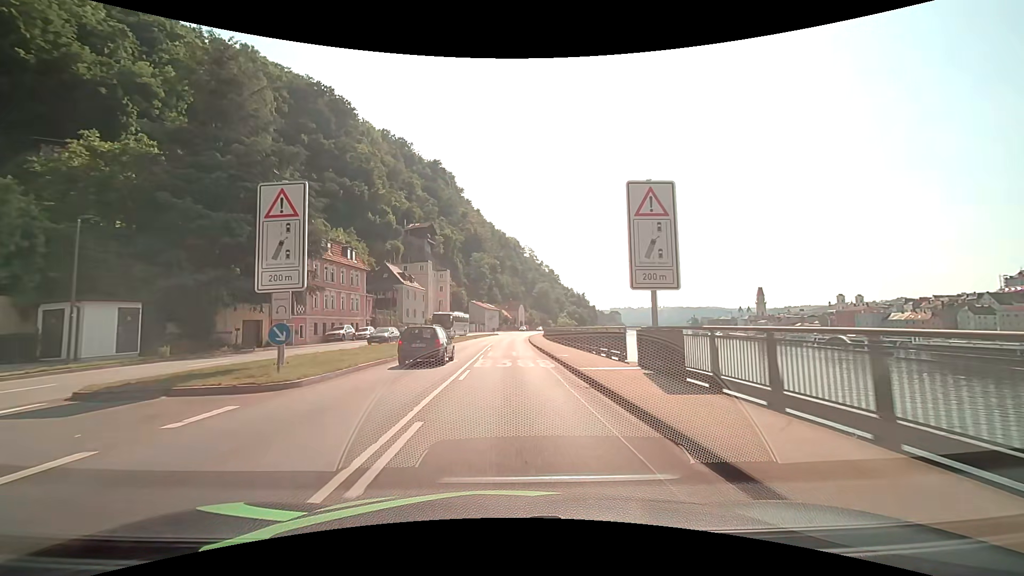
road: primary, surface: asphalt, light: Day
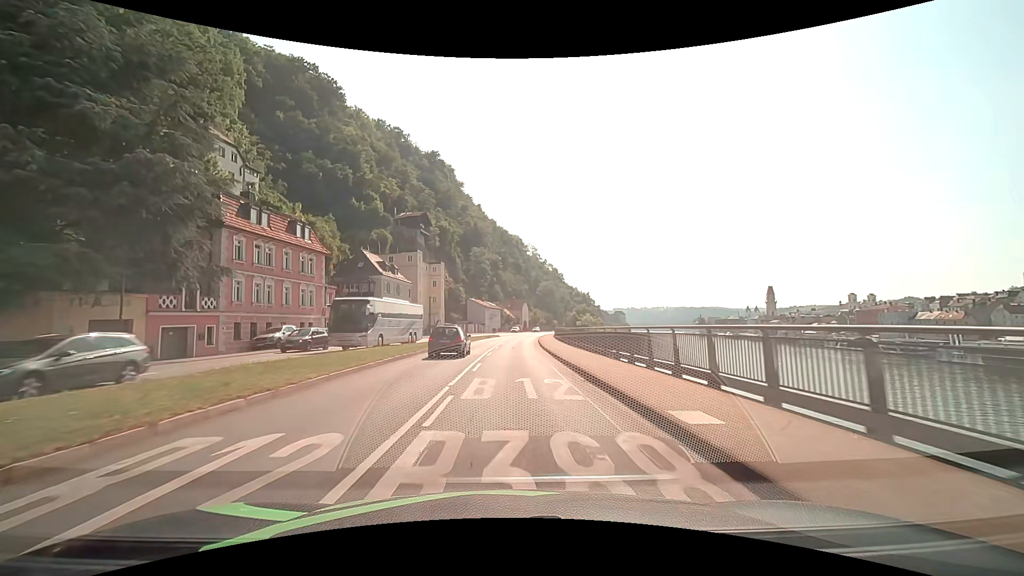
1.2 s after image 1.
(0.0, +15.2) m; 0°
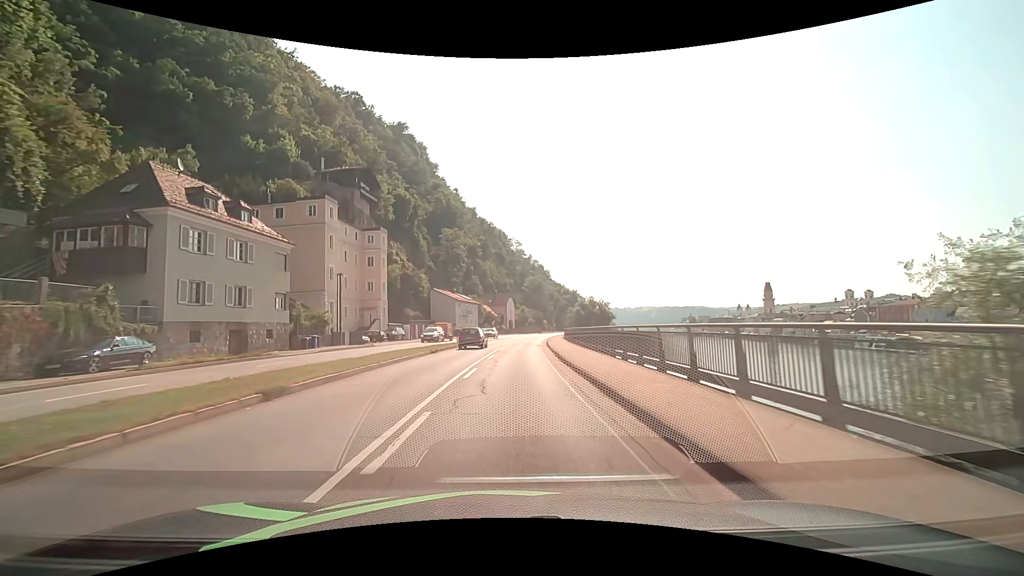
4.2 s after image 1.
(+0.4, +38.1) m; +2°
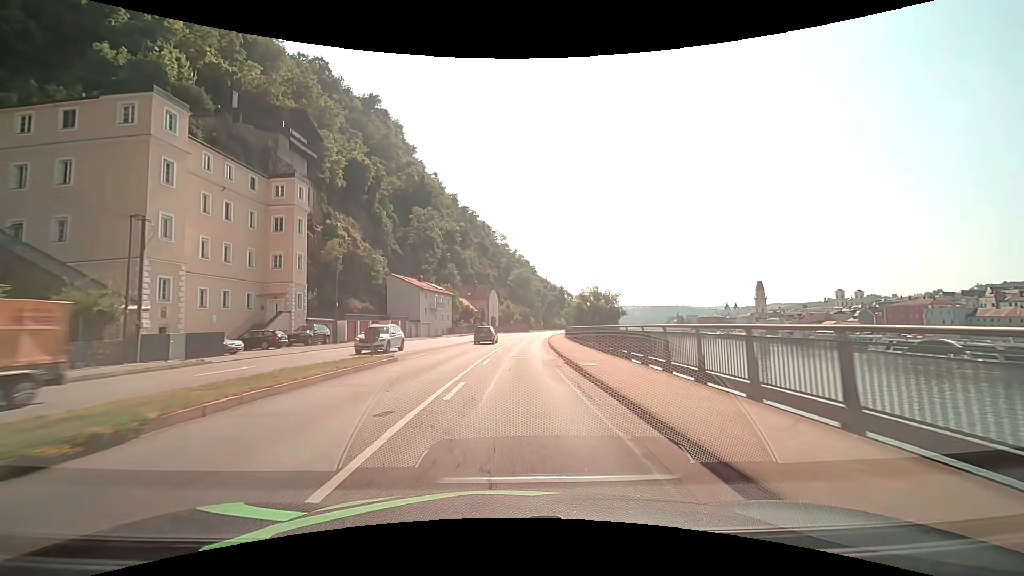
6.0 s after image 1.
(+0.3, +22.8) m; +2°
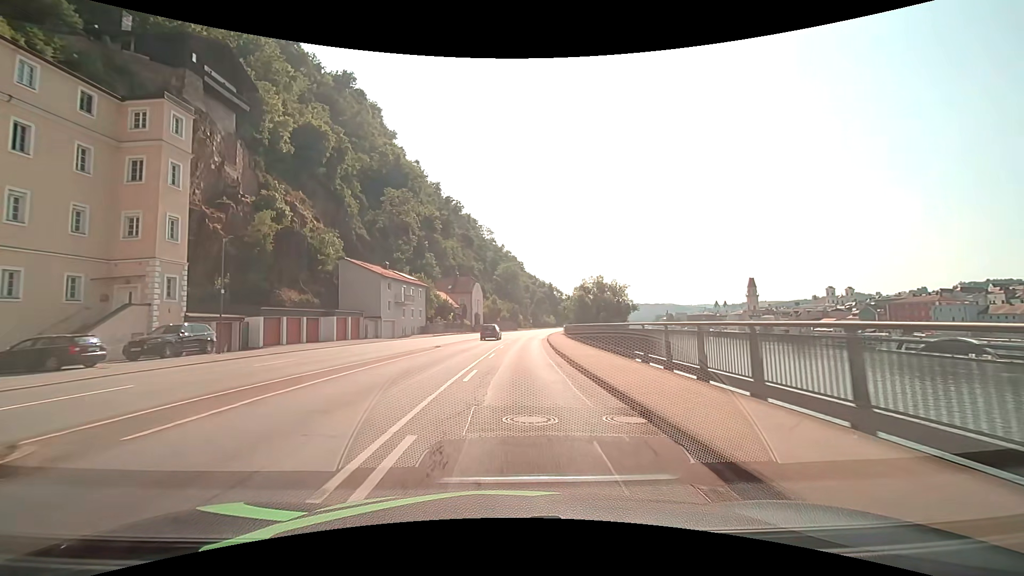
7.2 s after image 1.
(+0.1, +15.2) m; +1°
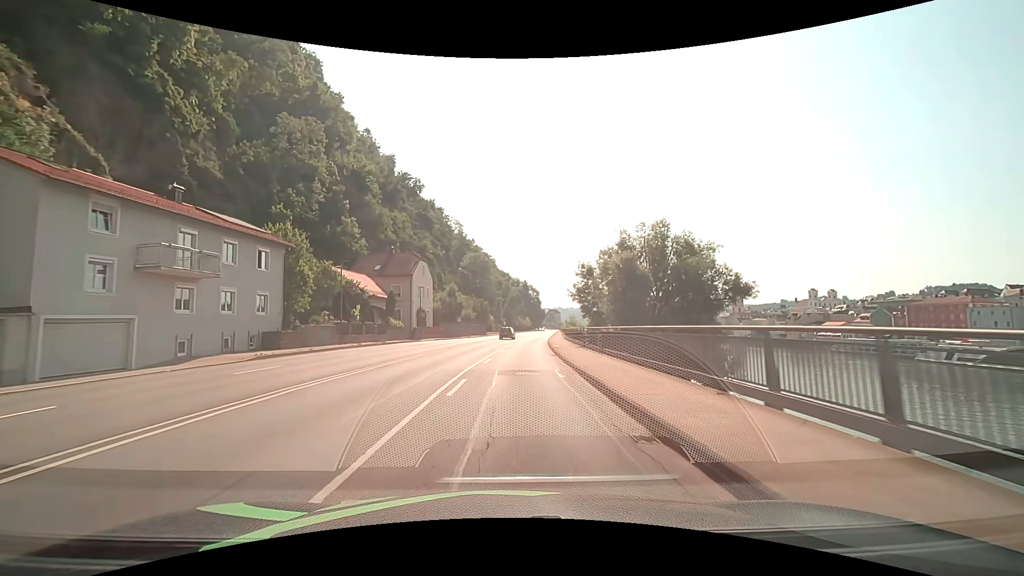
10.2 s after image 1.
(+1.3, +38.0) m; +4°
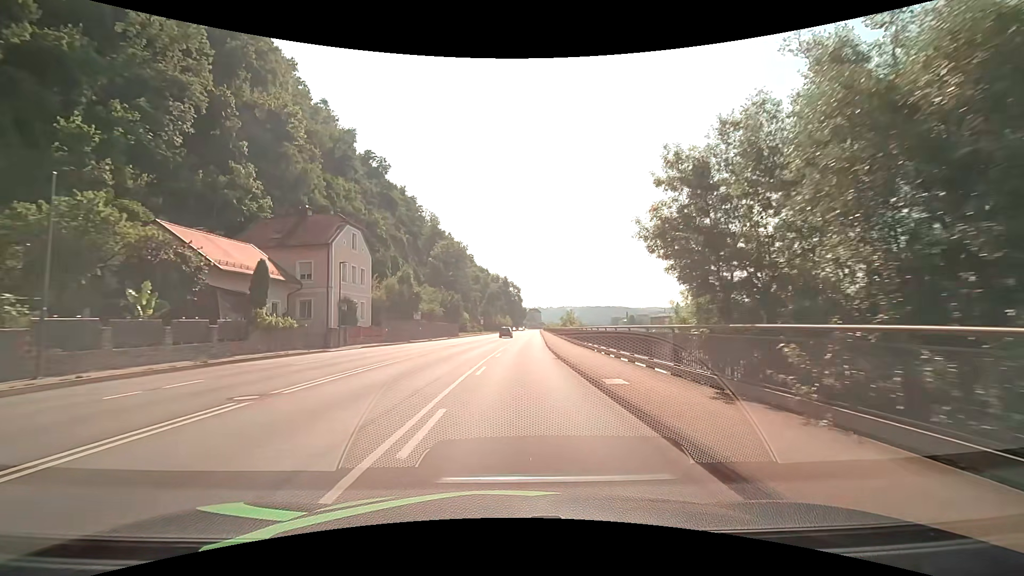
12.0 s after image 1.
(+0.4, +22.9) m; +2°
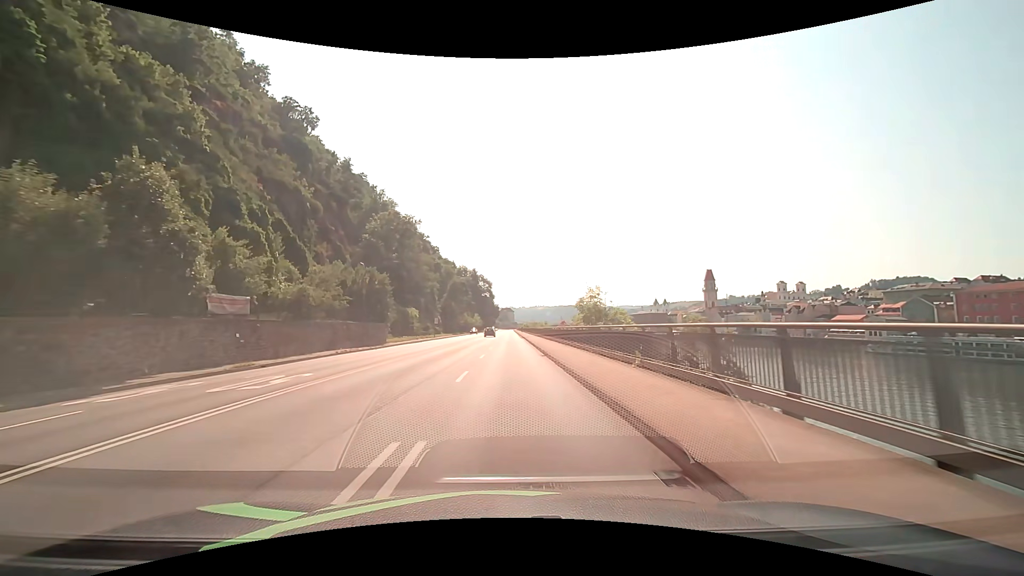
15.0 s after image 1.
(+1.4, +38.1) m; +3°
(0, +10) (0, +20) (0, +30) (0, +40) (0, +50) (0, +60) (+1, +70) (+1, +80) (+1, +90) (+1, +100) m
